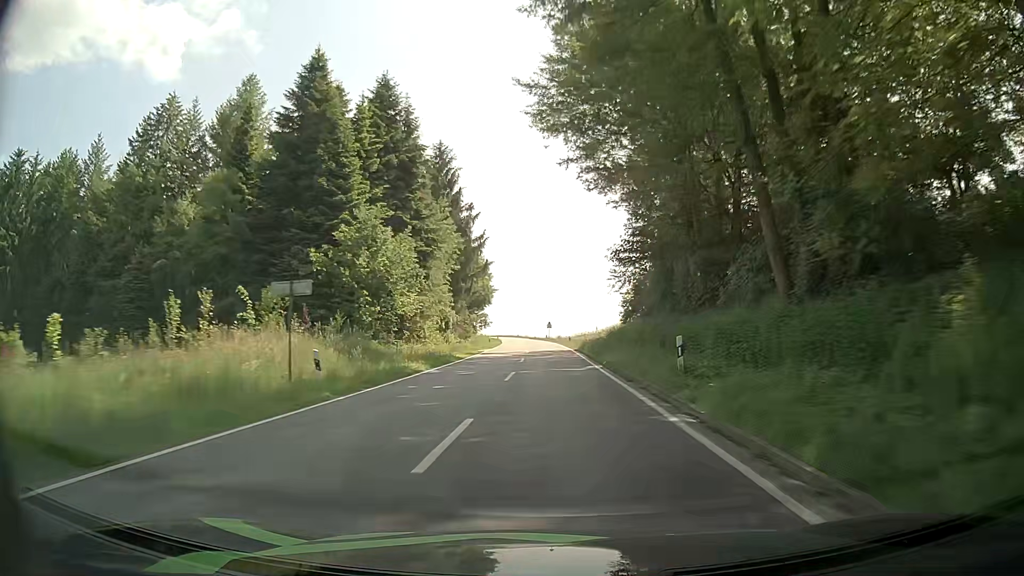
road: tertiary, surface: asphalt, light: Day
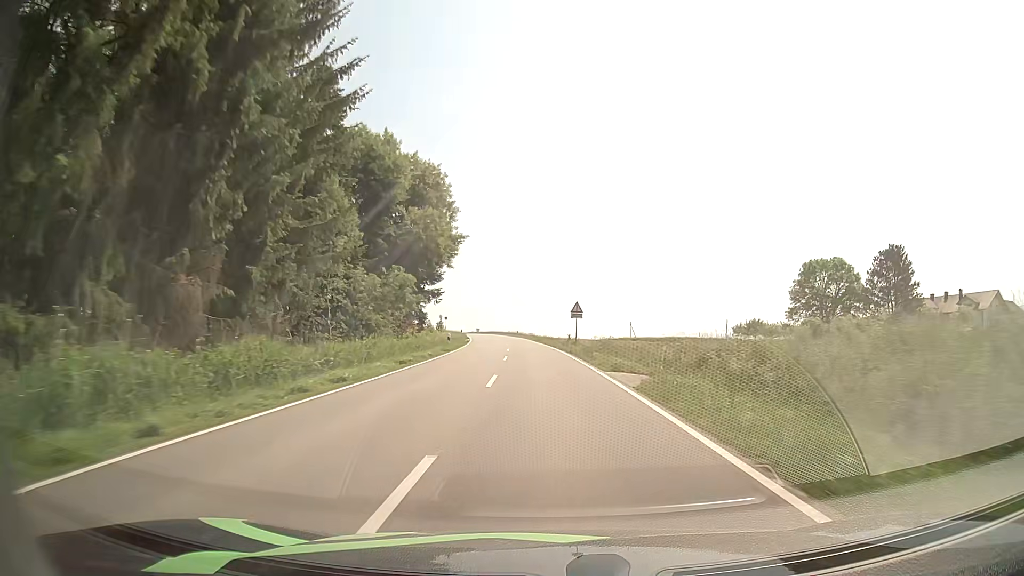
(-0.4, +65.3) m; -1°
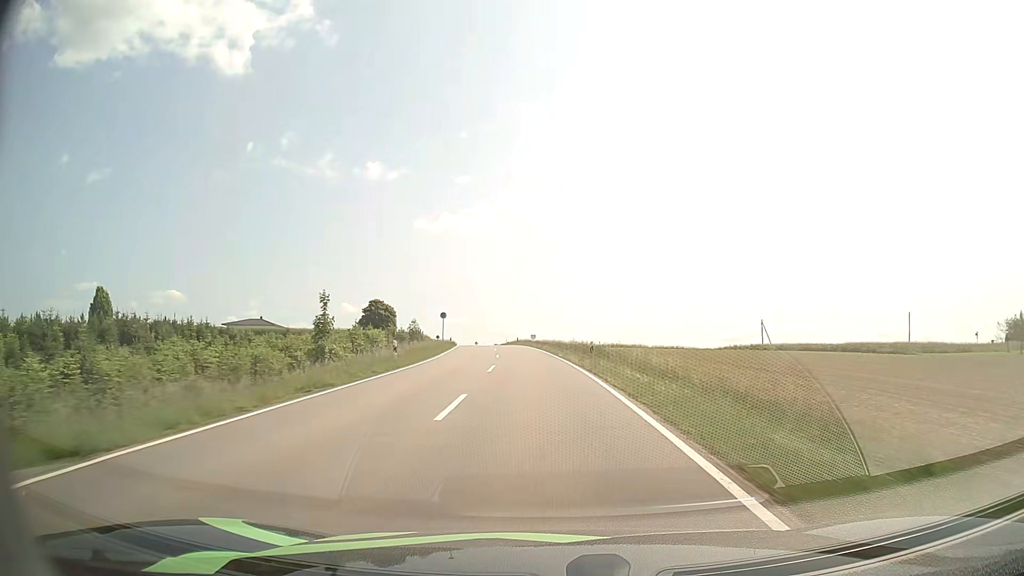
(-2.7, +67.9) m; -6°
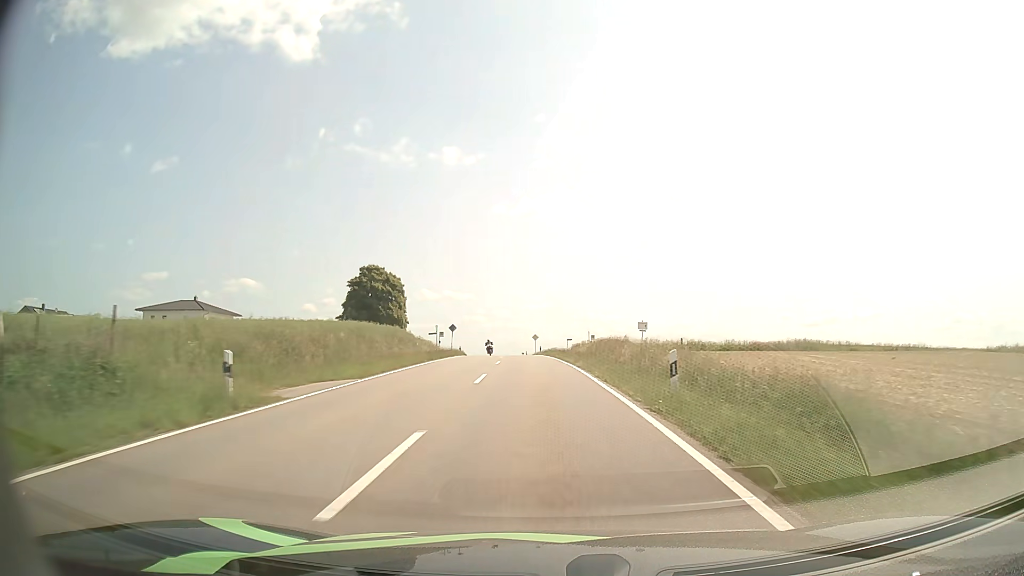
(-4.4, +66.9) m; -7°
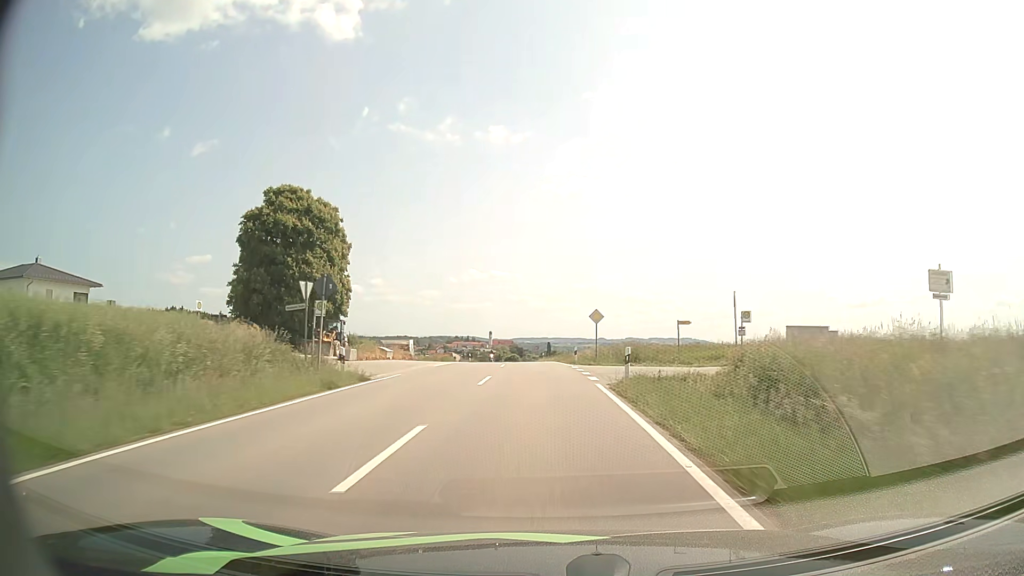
(-1.5, +48.4) m; -4°
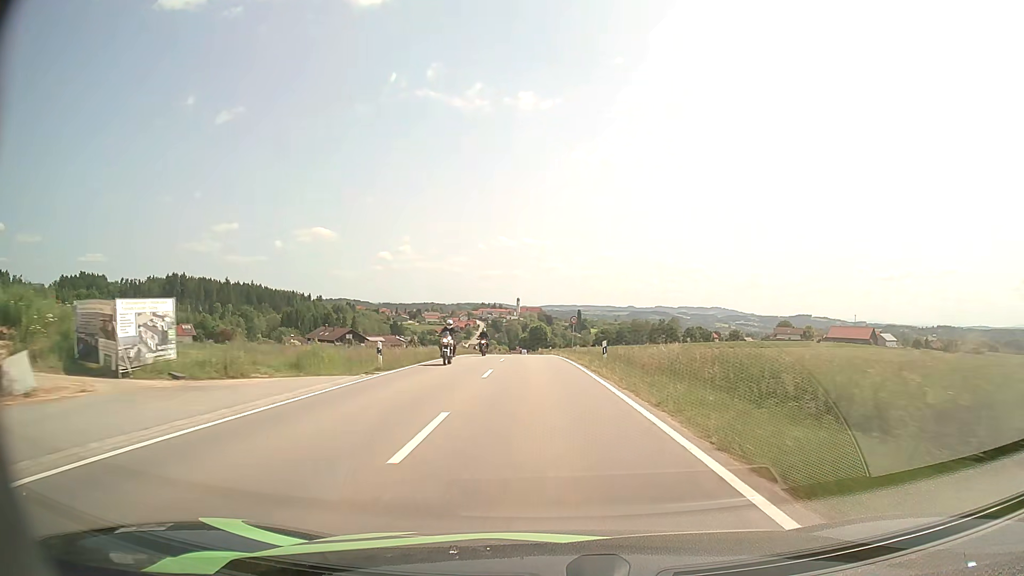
(-1.5, +48.5) m; -3°
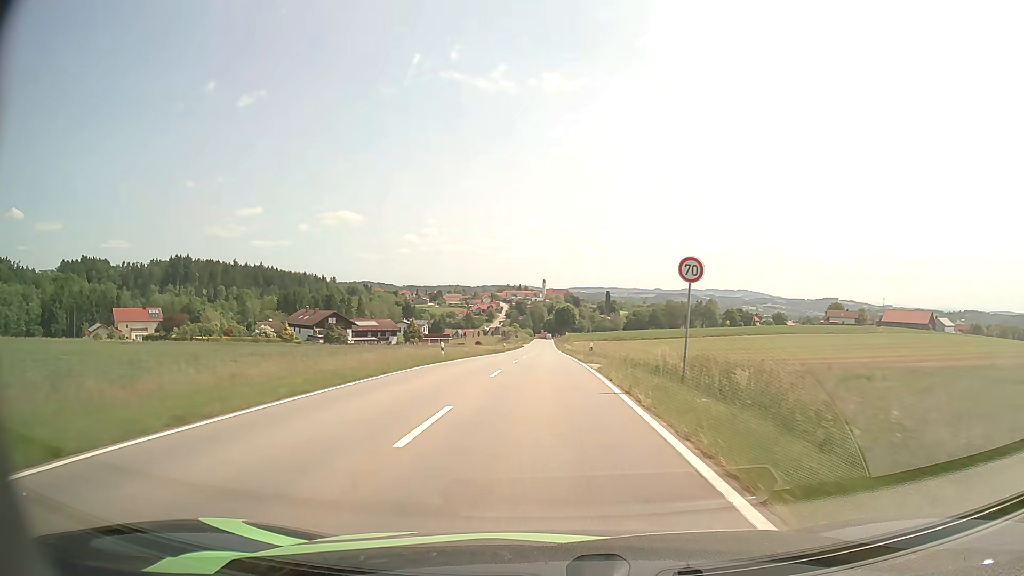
(-0.5, +36.3) m; -2°
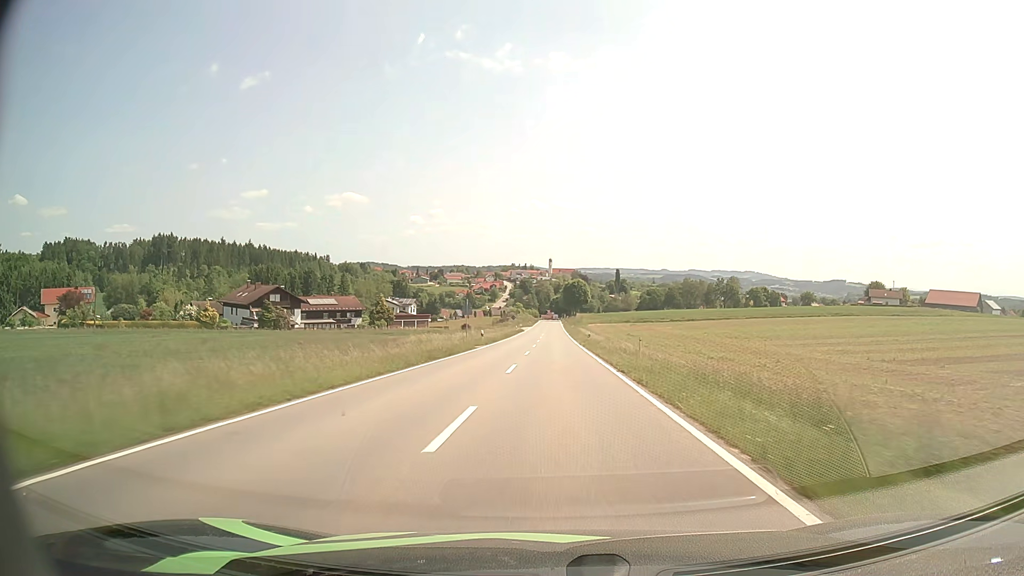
(-0.3, +37.3) m; -1°
(0, +10) (0, +20) (0, +30) (0, +40) (0, +50) (0, +60) (0, +70) (+1, +80) (+1, +90) (+1, +100) m
